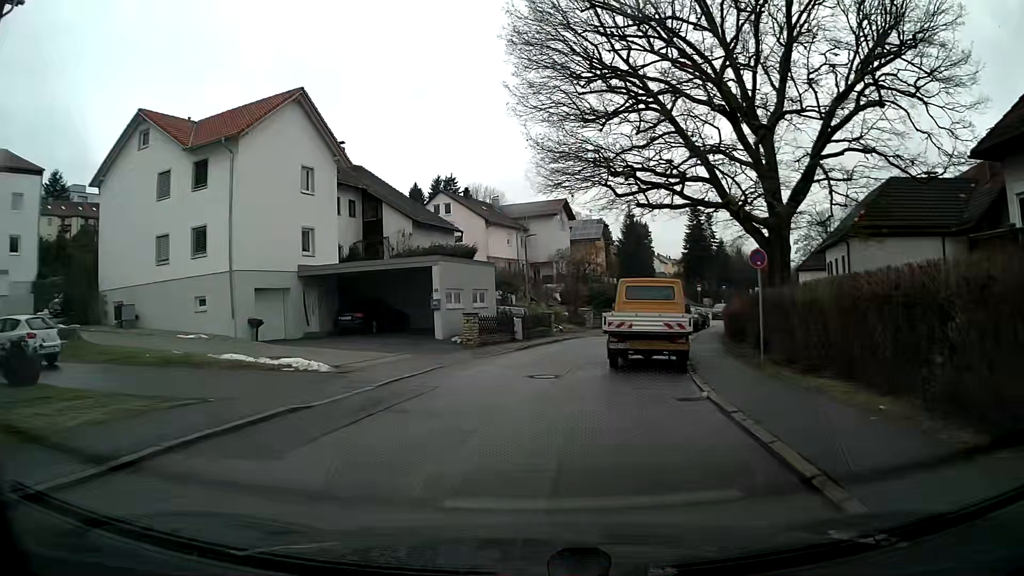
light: Day
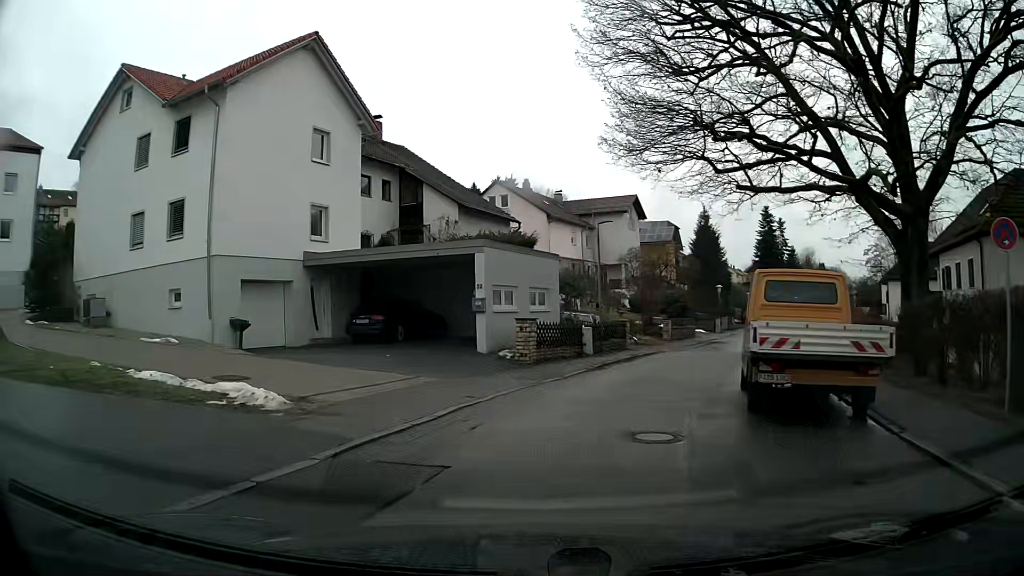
(-0.2, +6.9) m; -2°
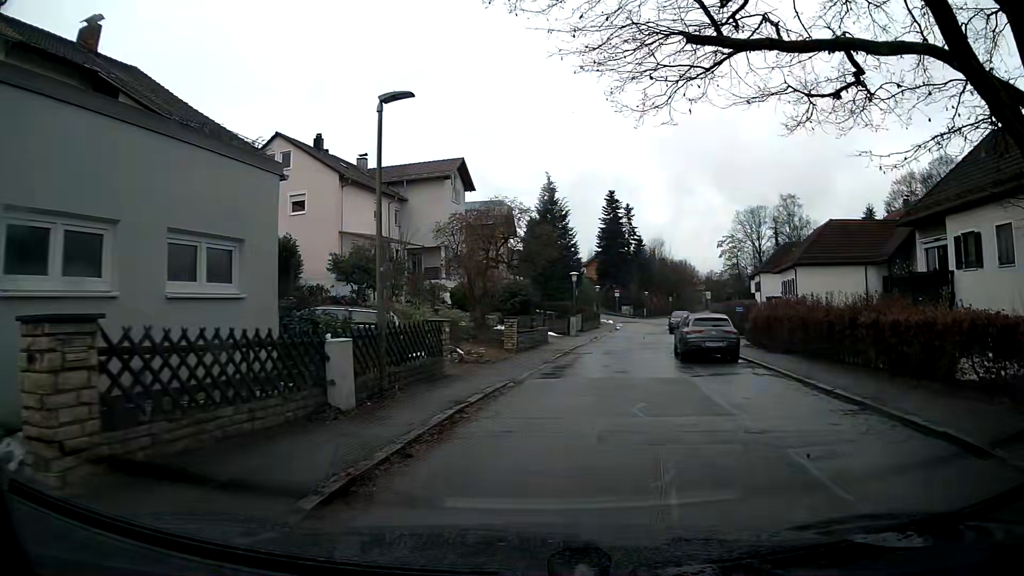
(+1.8, +14.5) m; +15°
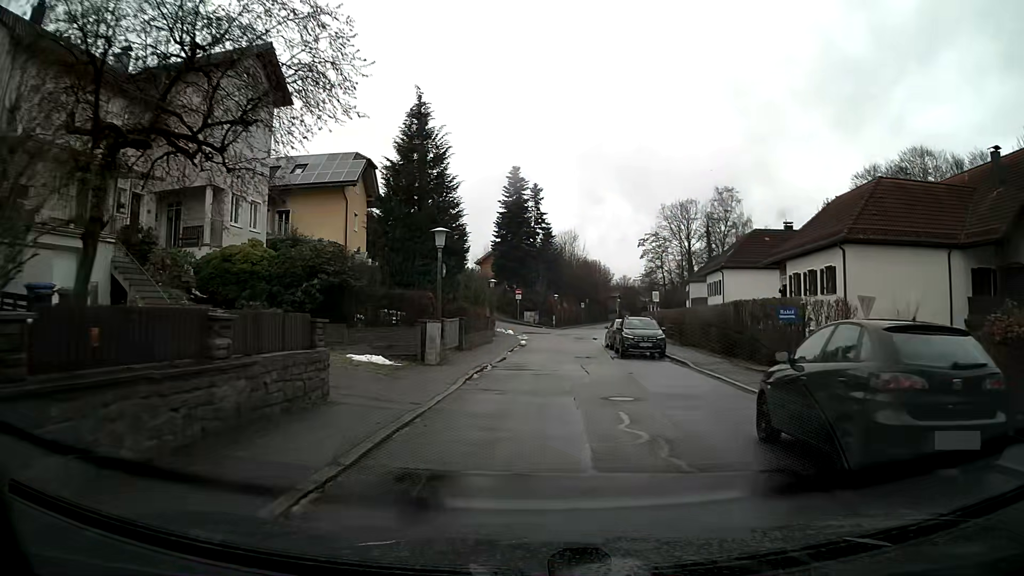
(+1.5, +21.6) m; +8°
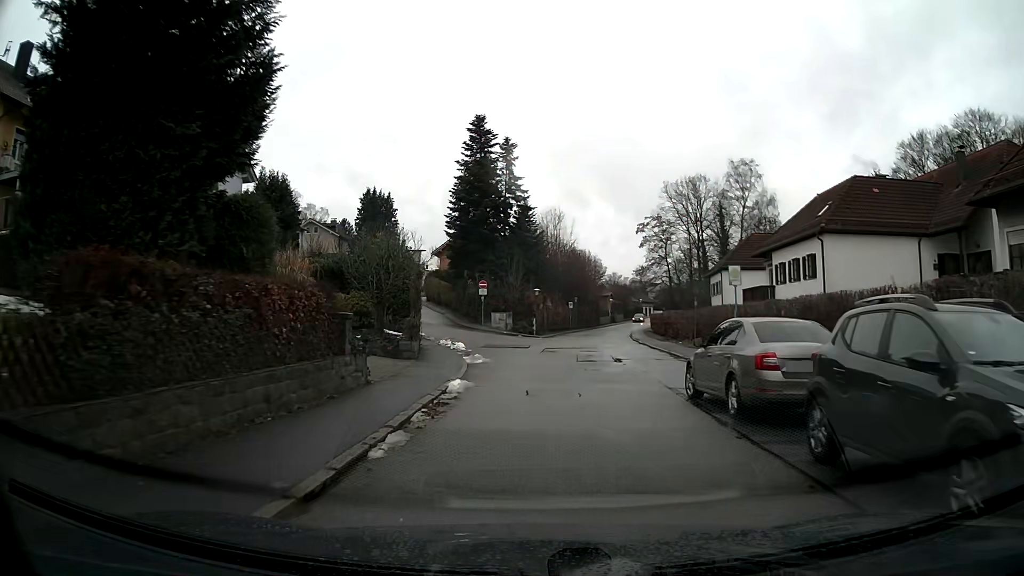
(+0.3, +22.7) m; +2°
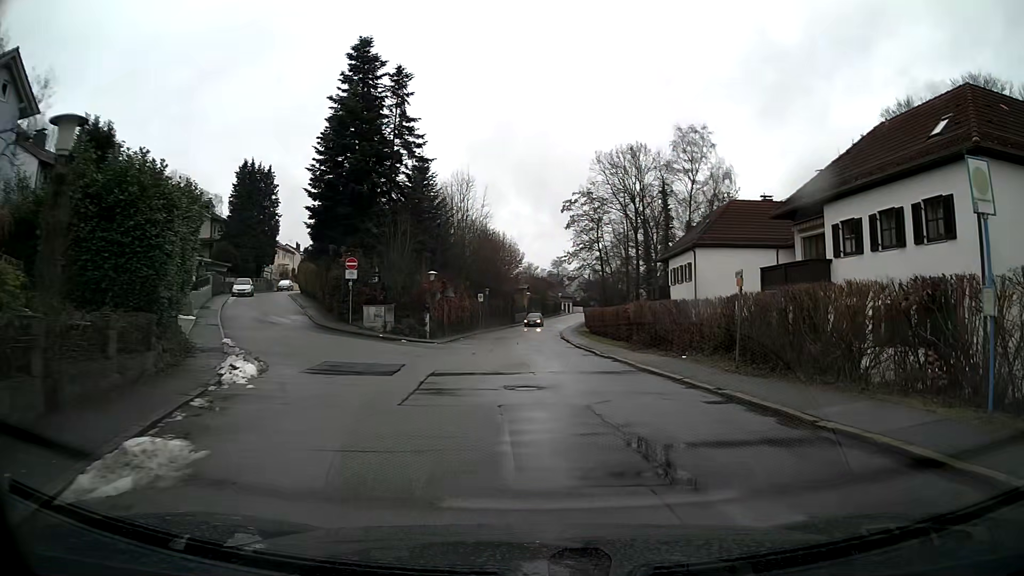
(+0.9, +16.9) m; +9°
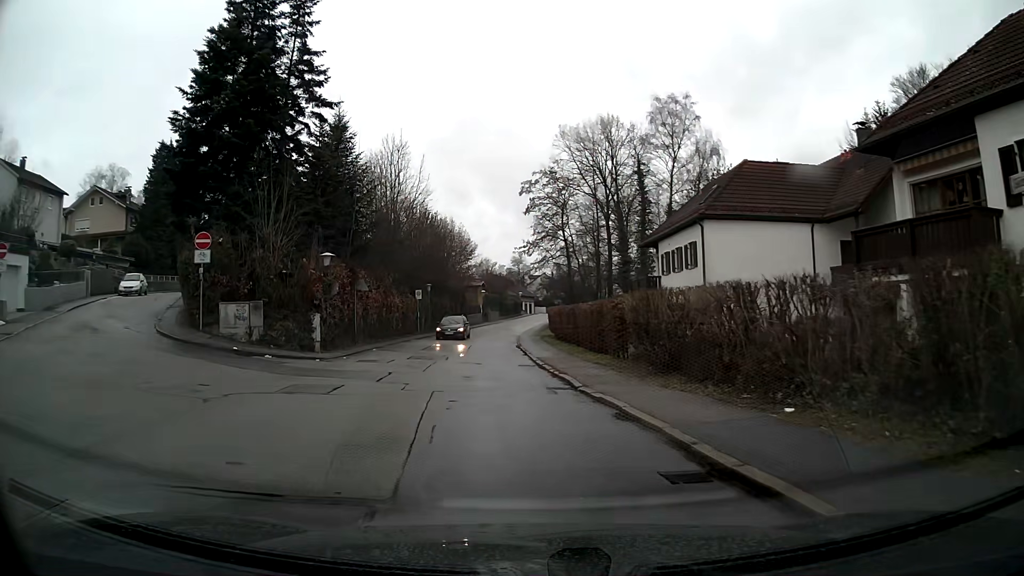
(+0.4, +12.0) m; +1°
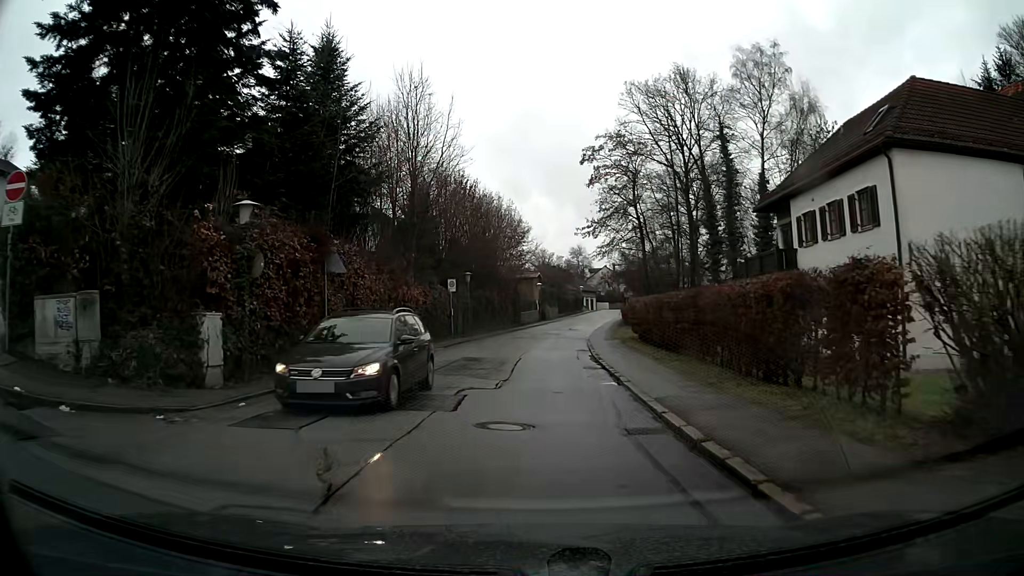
(-0.6, +12.5) m; -4°
